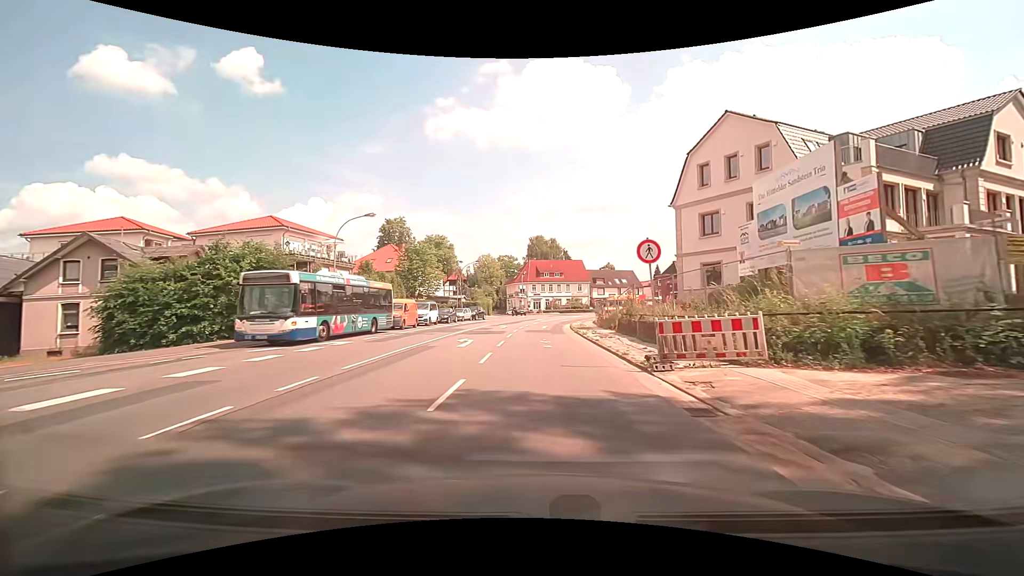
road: secondary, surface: asphalt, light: Day
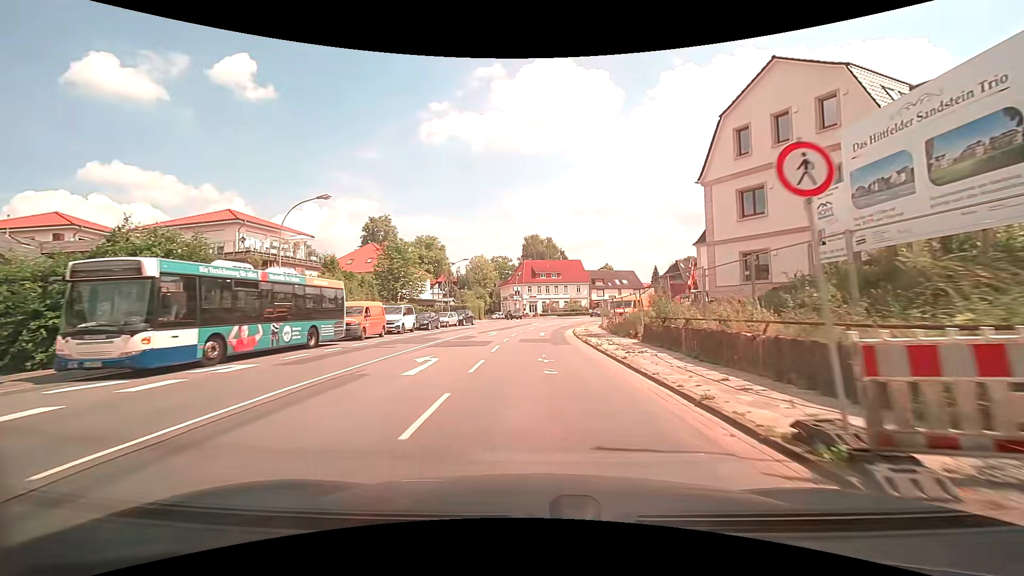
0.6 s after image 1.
(0.0, +7.2) m; +1°
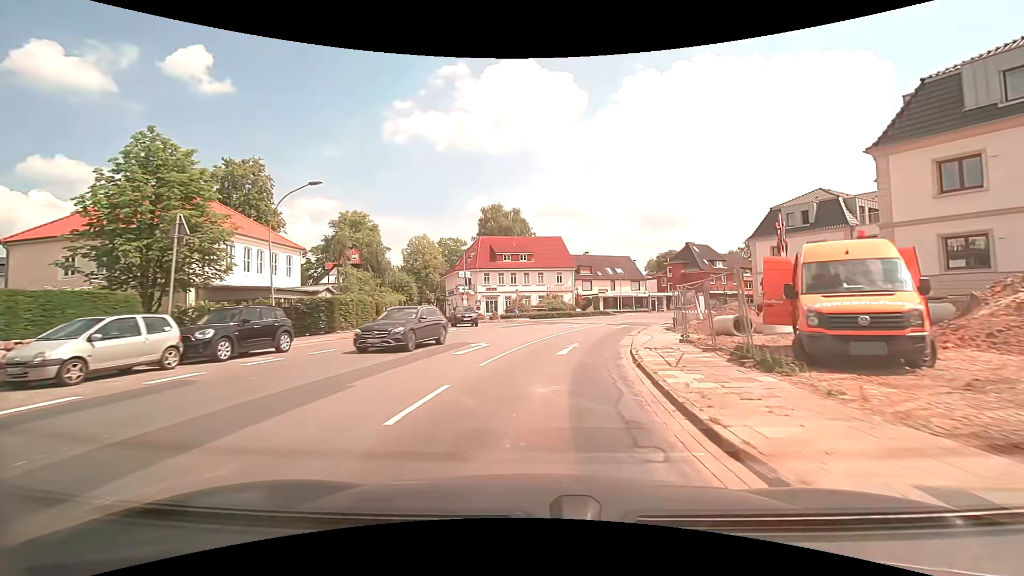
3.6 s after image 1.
(+0.7, +35.2) m; +3°
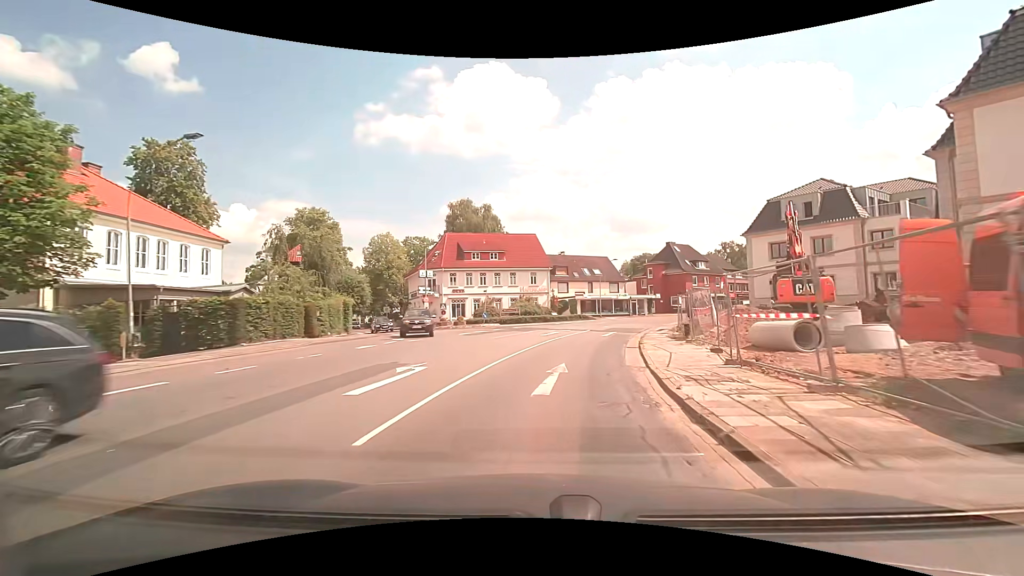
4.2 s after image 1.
(+0.2, +6.8) m; +3°
